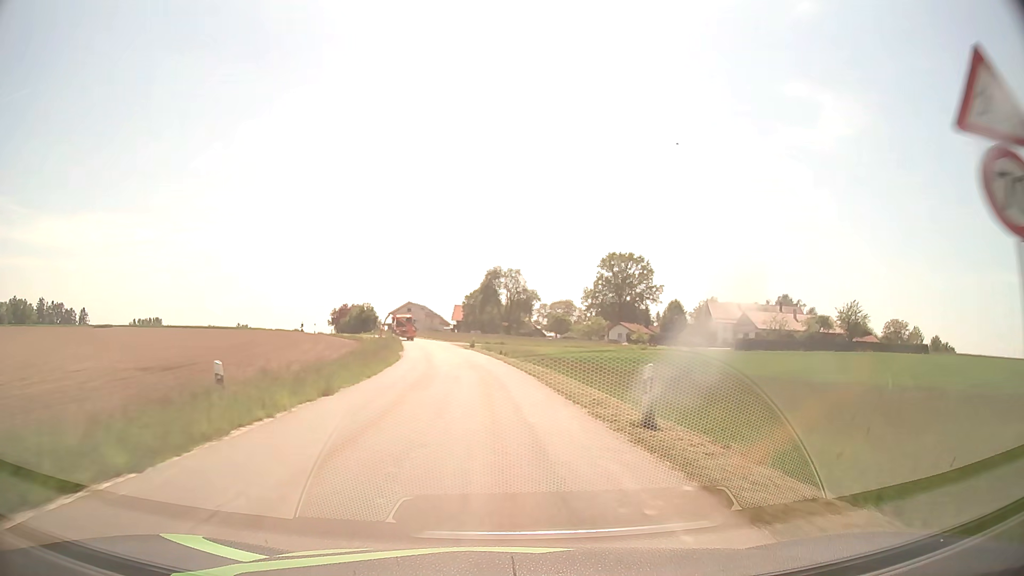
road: tertiary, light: Day
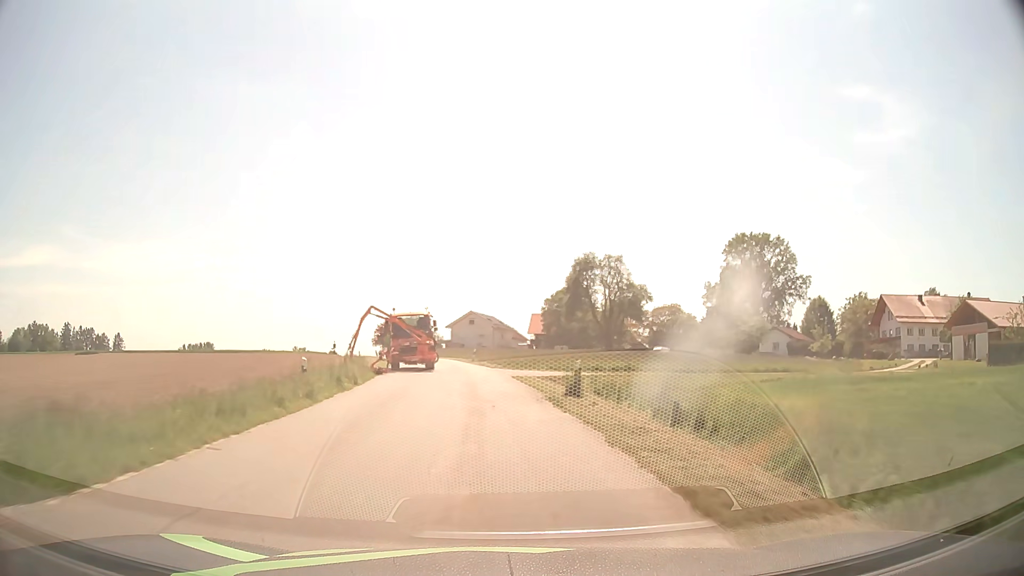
(-2.5, +42.6) m; -7°
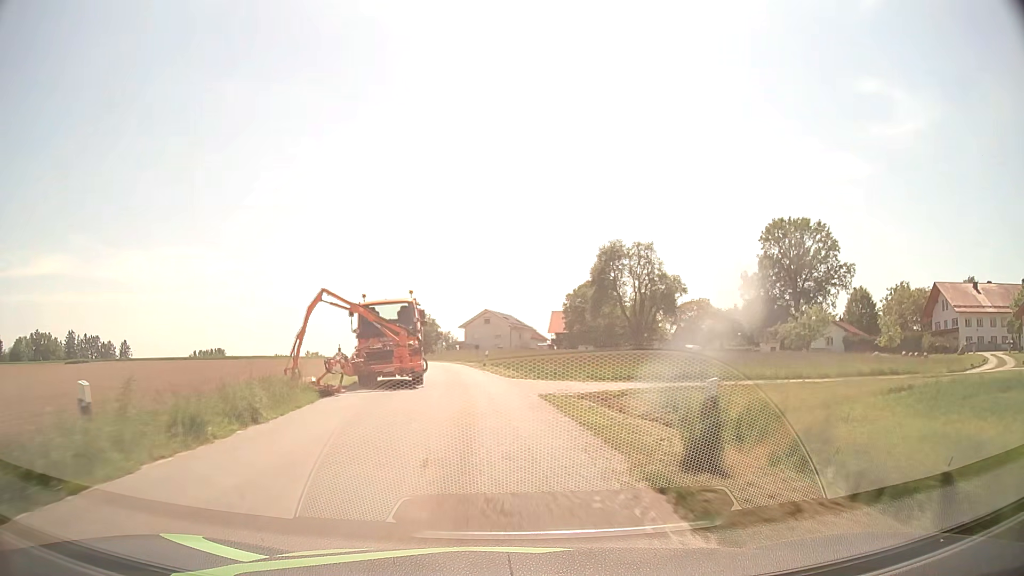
(-0.1, +10.6) m; -1°
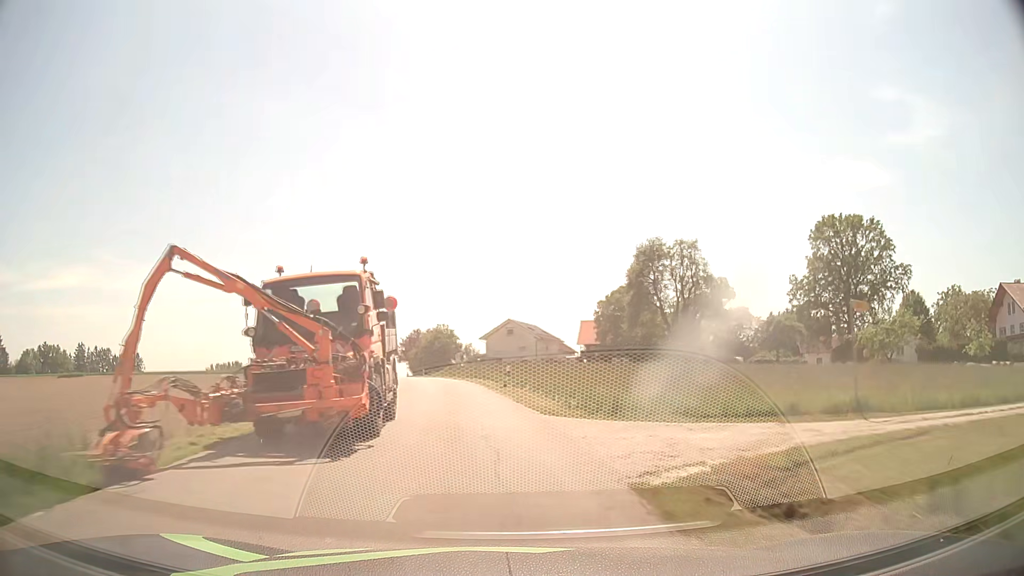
(-0.2, +10.6) m; -3°
